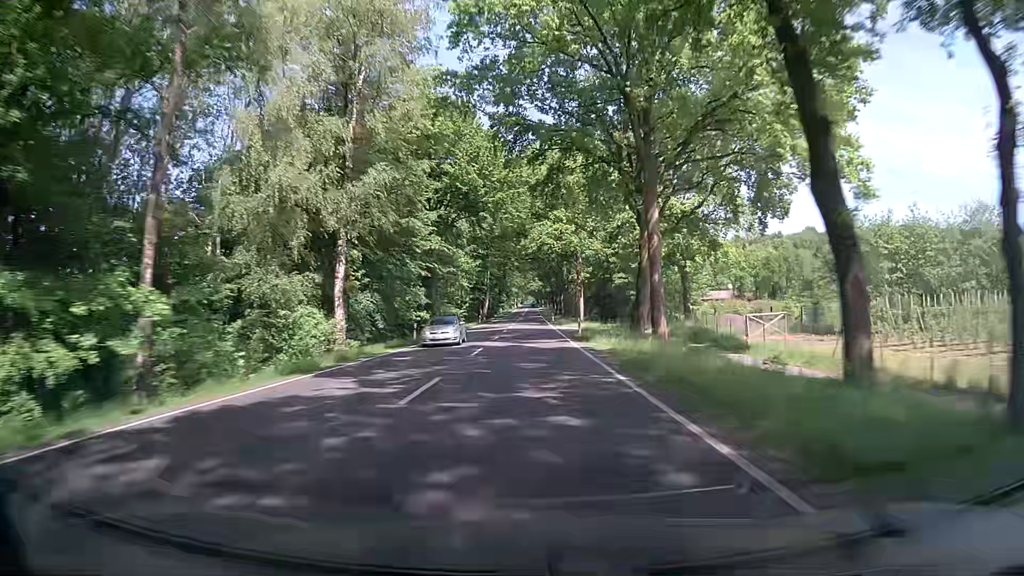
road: primary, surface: asphalt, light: Day
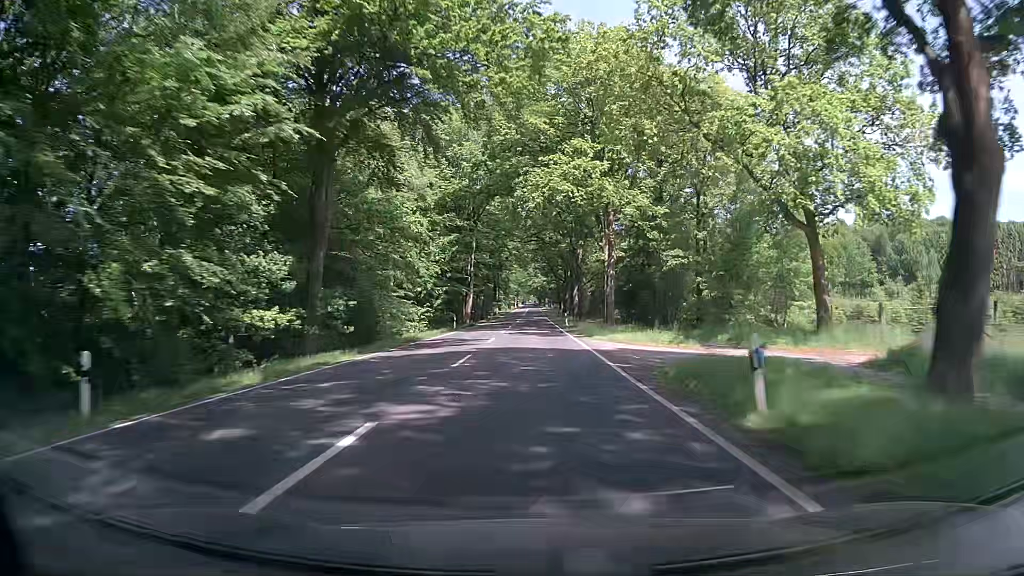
(-0.1, +30.5) m; 0°
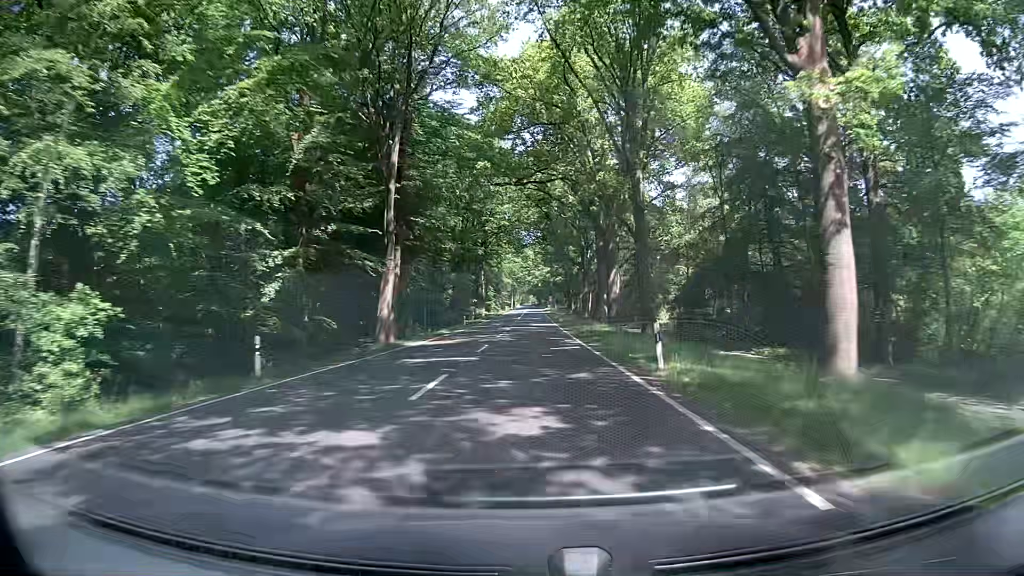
(-0.2, +42.4) m; 0°
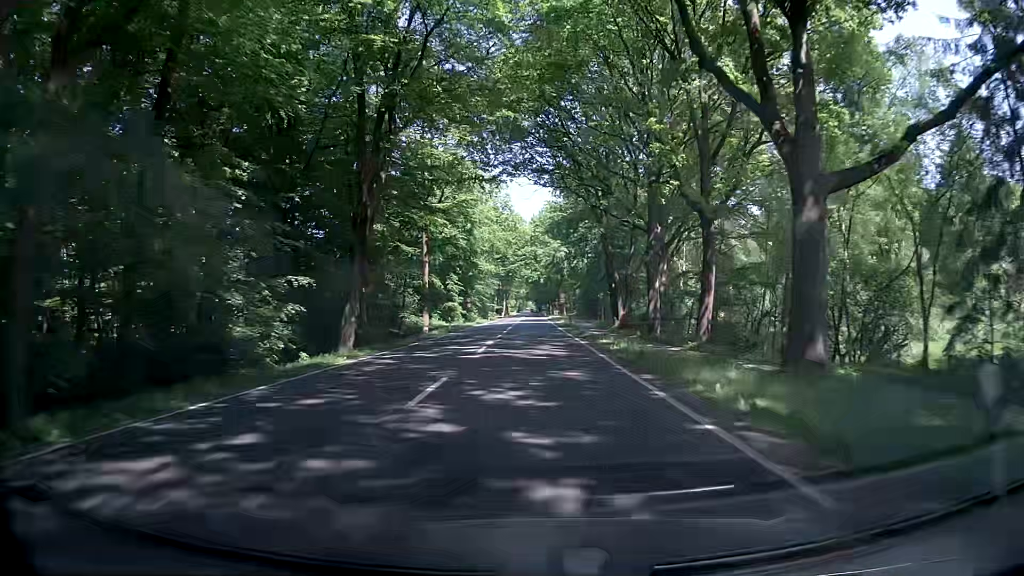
(+0.1, +61.5) m; +1°
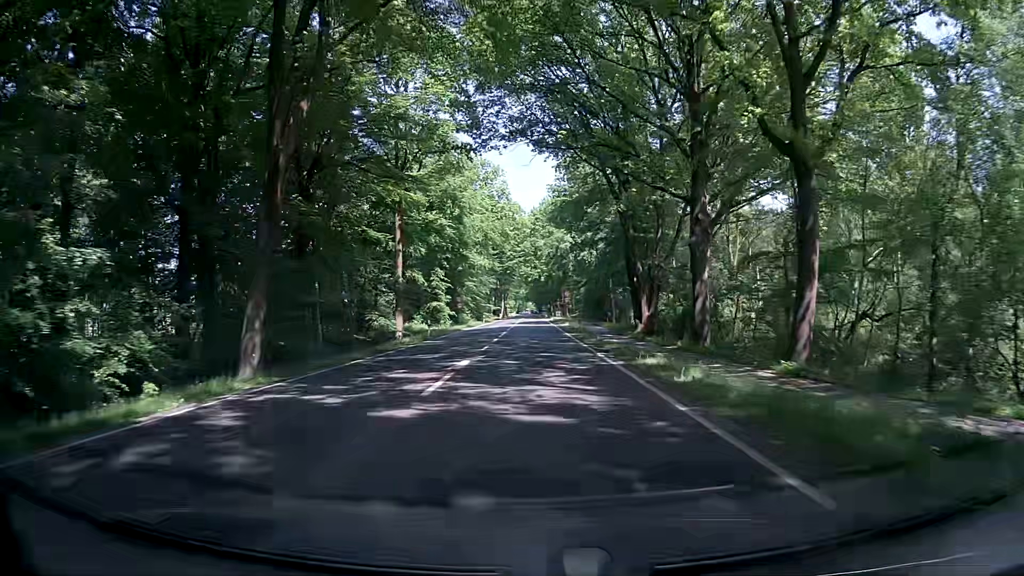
(-0.2, +10.9) m; -1°
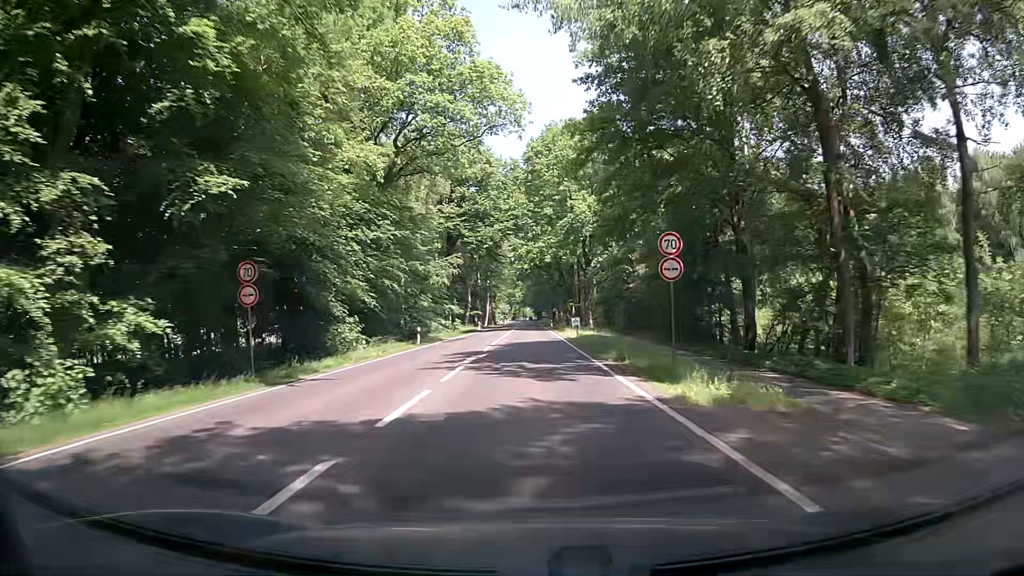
(+0.4, +52.8) m; +1°
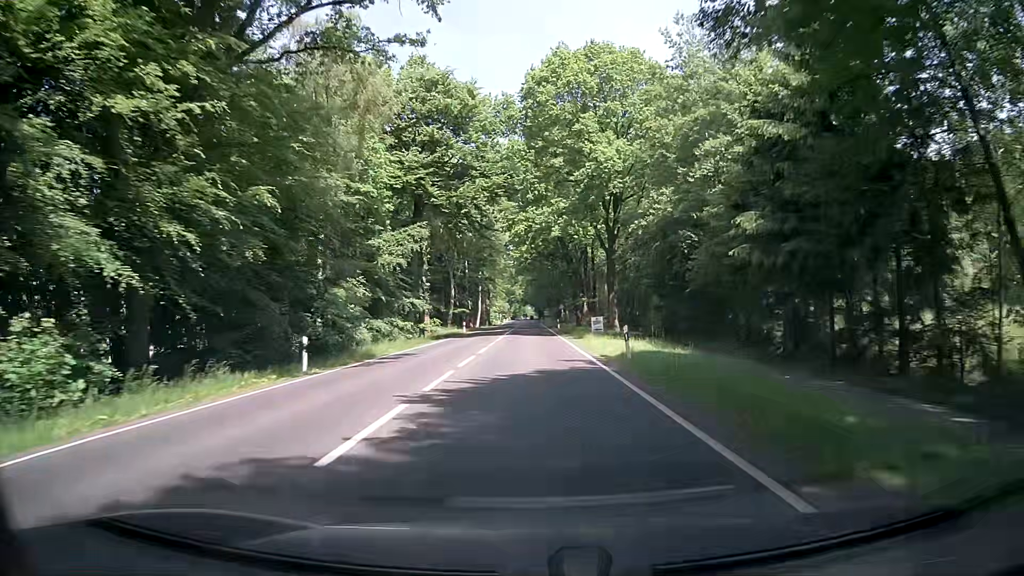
(0.0, +21.3) m; 0°
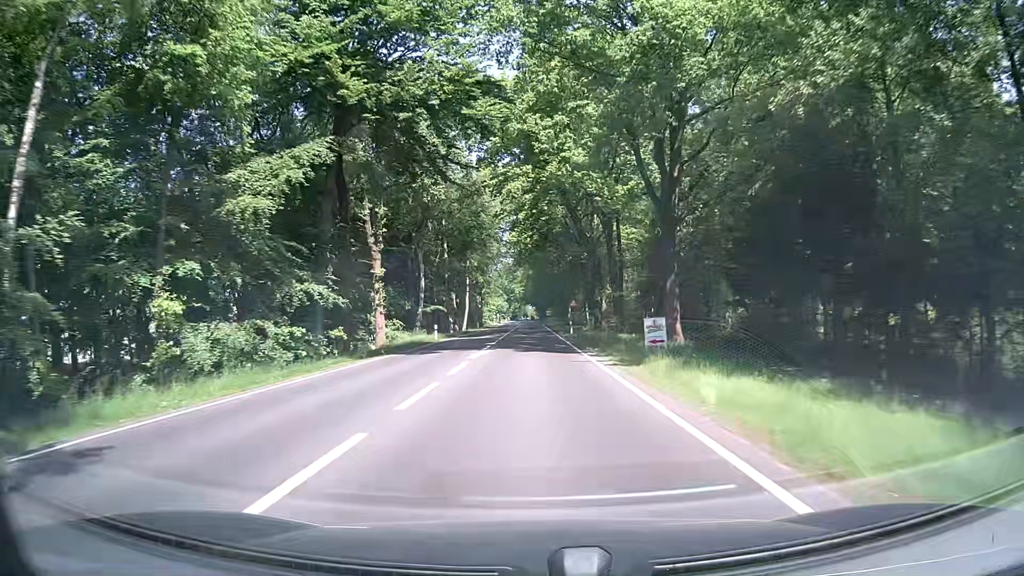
(0.0, +21.3) m; -1°
(0, +10) (0, +20) (0, +30) (0, +40) (0, +50) (0, +60) (0, +70) (0, +80) (0, +90) (0, +100) m
